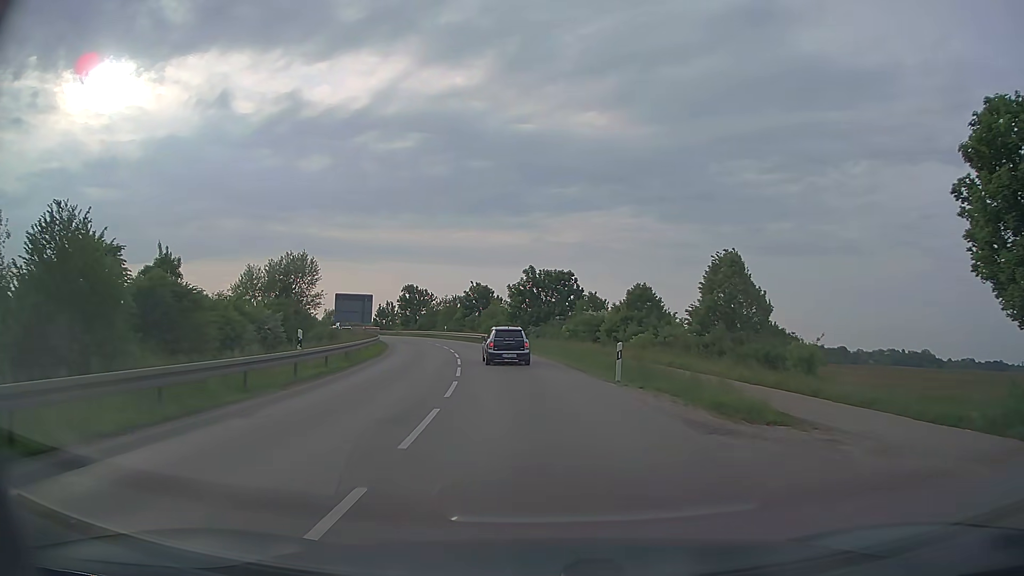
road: secondary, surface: asphalt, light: Day
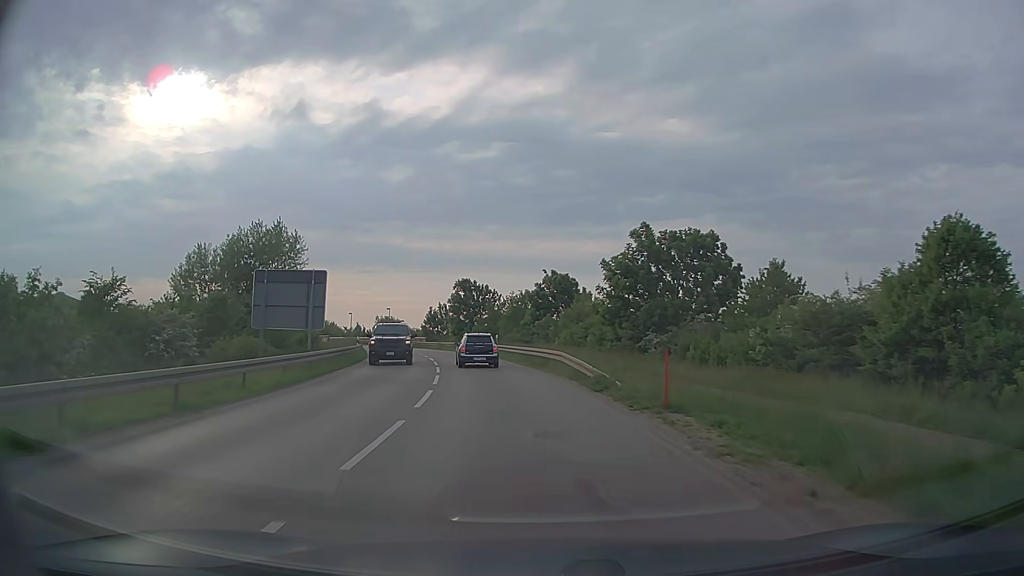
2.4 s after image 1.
(-1.9, +31.2) m; -7°
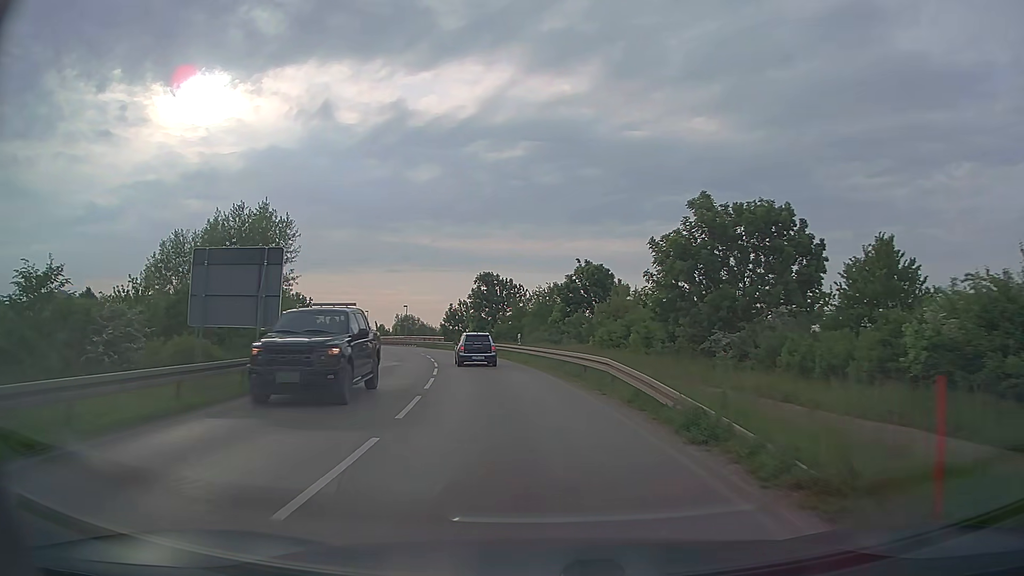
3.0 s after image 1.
(-0.2, +8.0) m; -3°
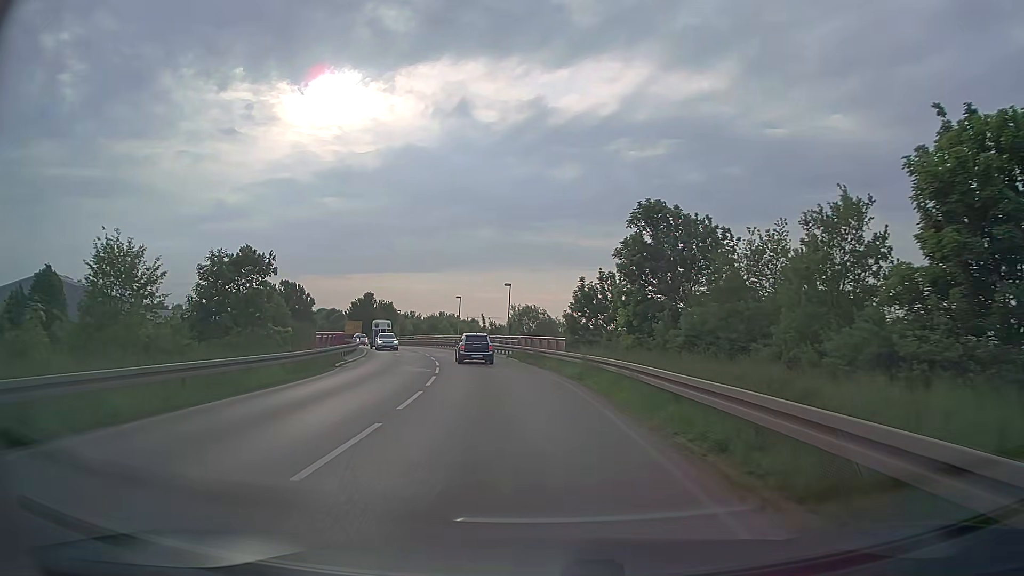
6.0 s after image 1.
(-4.3, +40.7) m; -12°
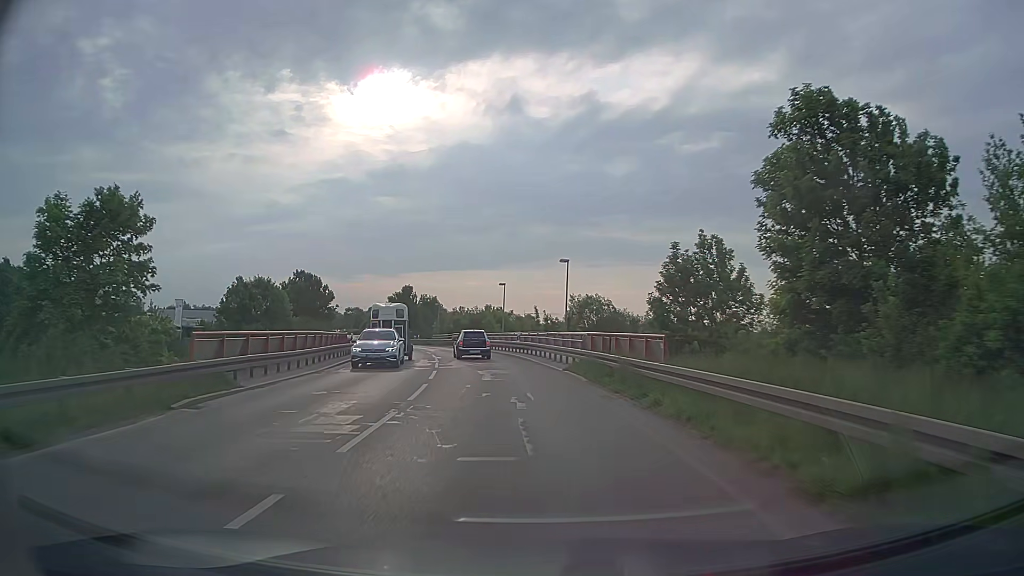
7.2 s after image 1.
(-0.7, +16.7) m; -5°
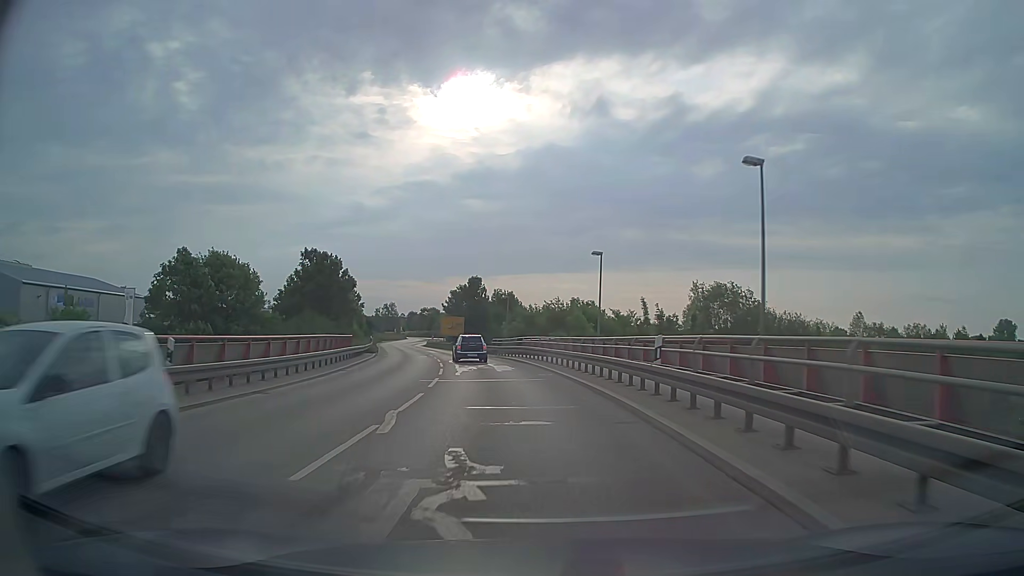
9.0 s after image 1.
(-1.7, +25.6) m; -7°
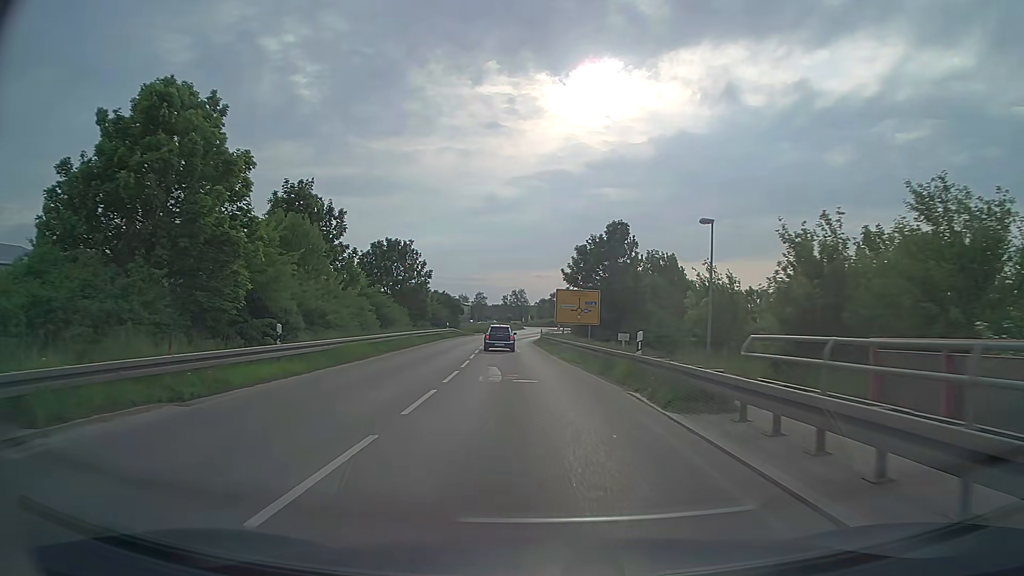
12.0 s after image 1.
(-5.1, +43.5) m; -12°
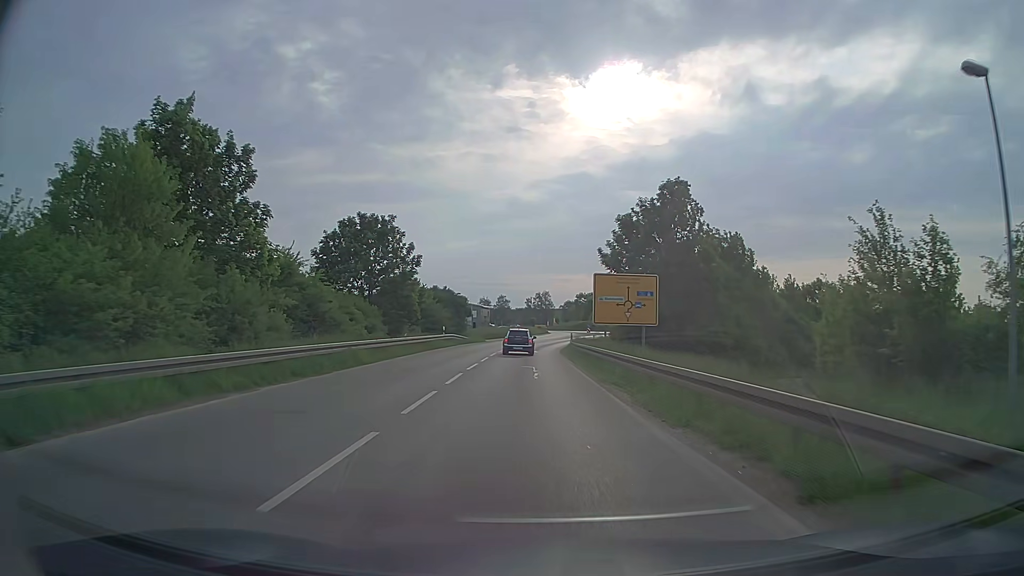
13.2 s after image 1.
(-0.3, +17.4) m; -2°
(0, +10) (0, +20) (0, +30) (0, +40) (0, +50) (+1, +60) (+2, +70) (+3, +80) (+5, +90) (+7, +99) m
